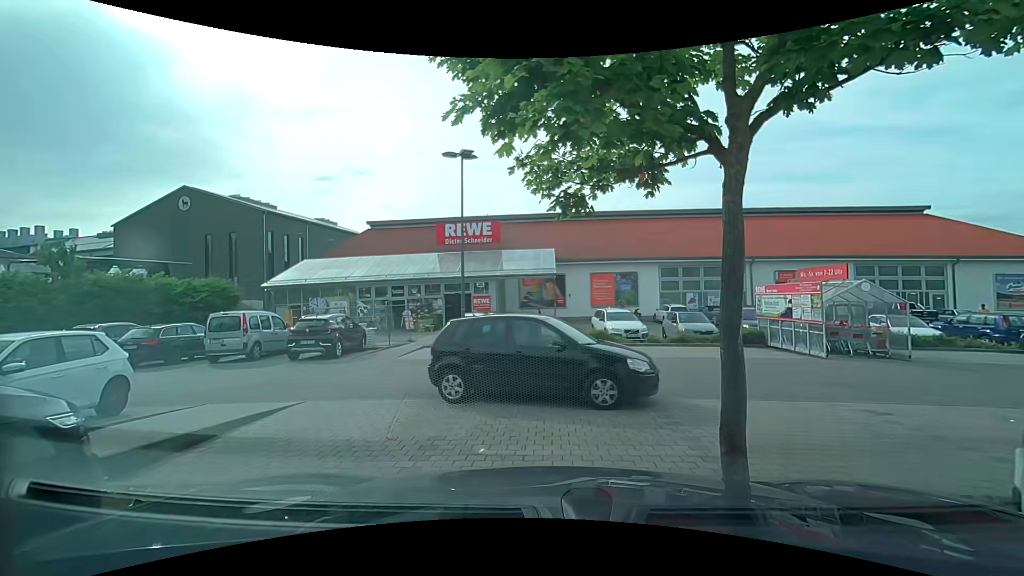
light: Day
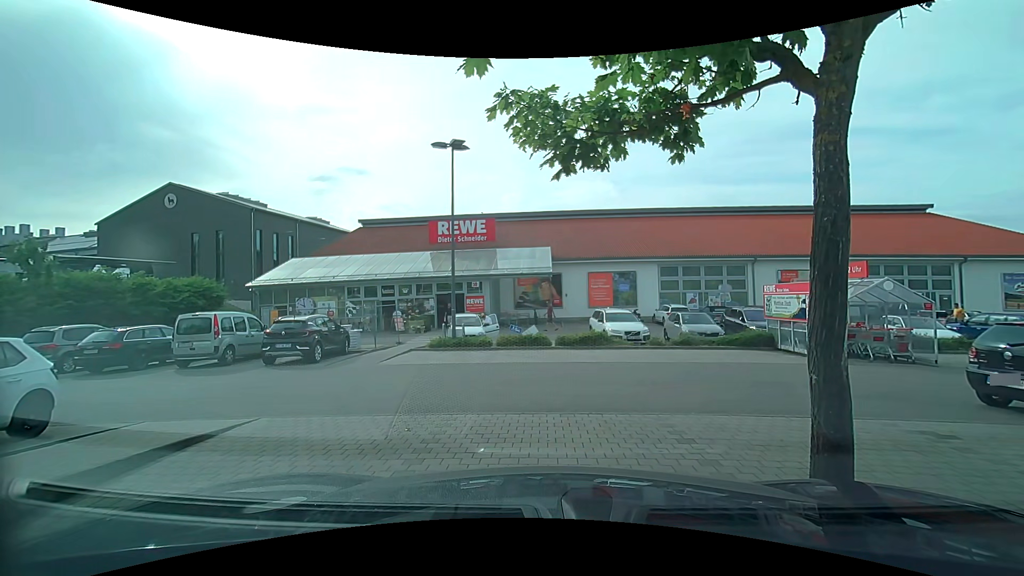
(0.0, +1.3) m; 0°
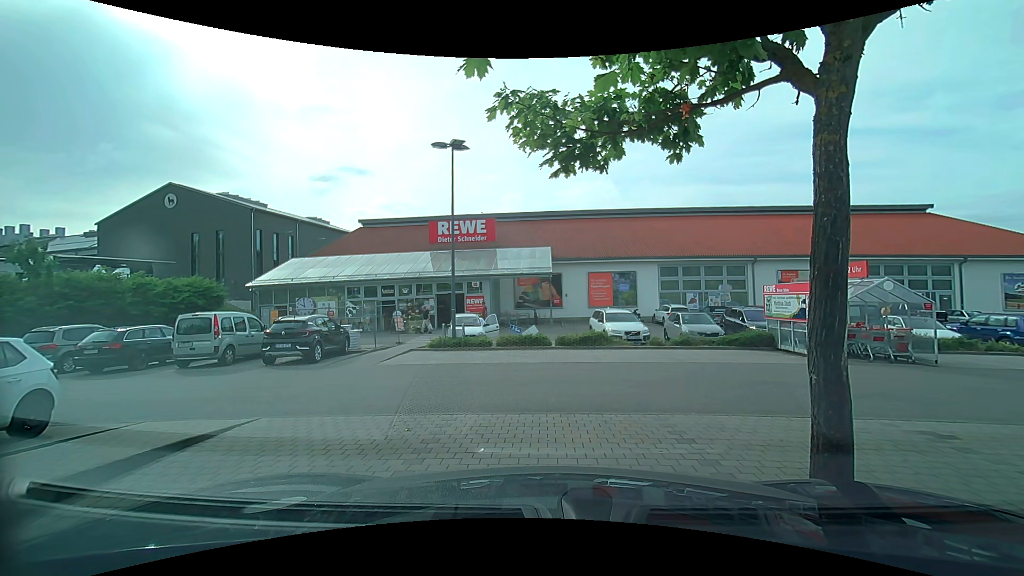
(0.0, 0.0) m; 0°
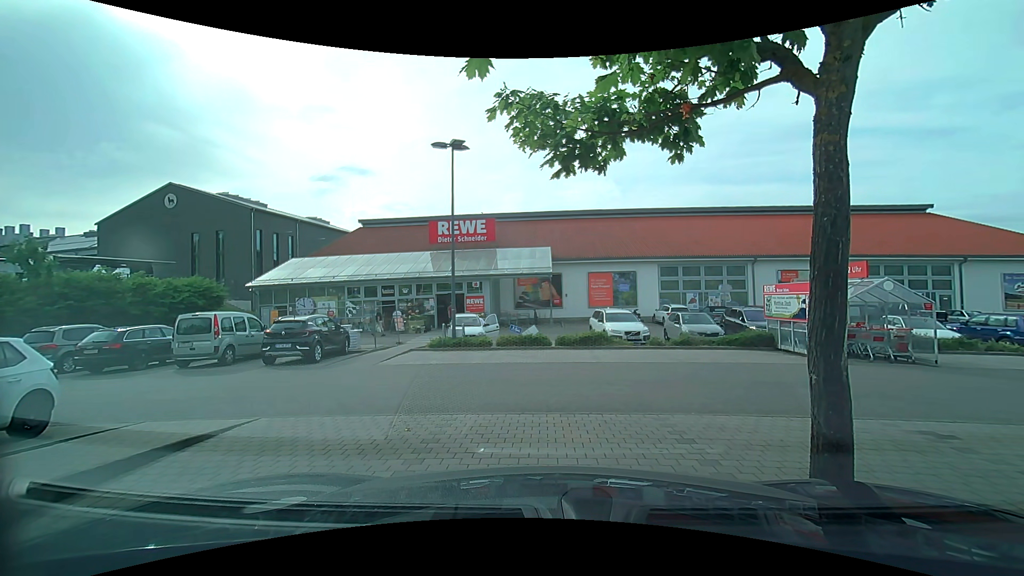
(0.0, 0.0) m; 0°
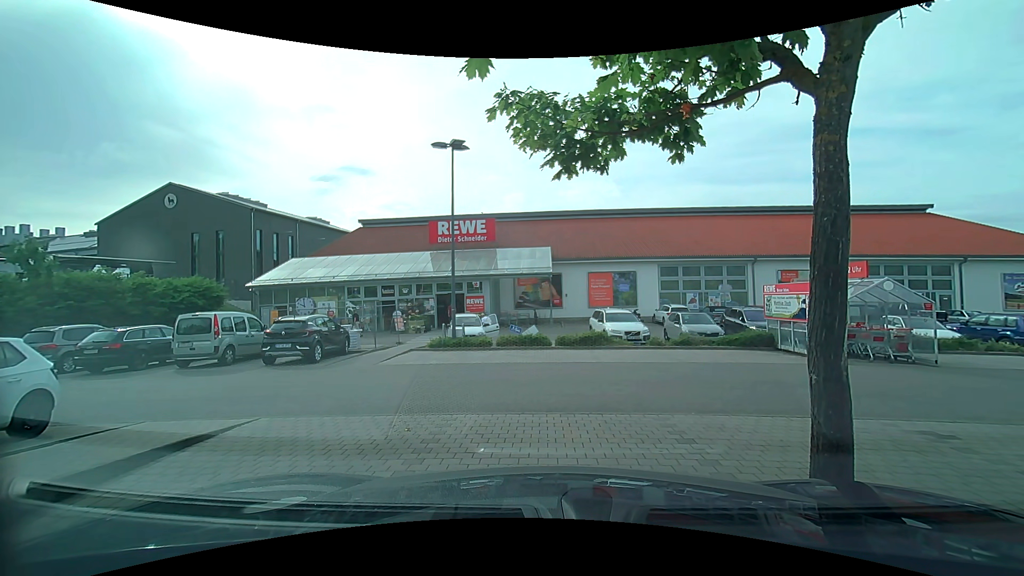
(0.0, 0.0) m; 0°
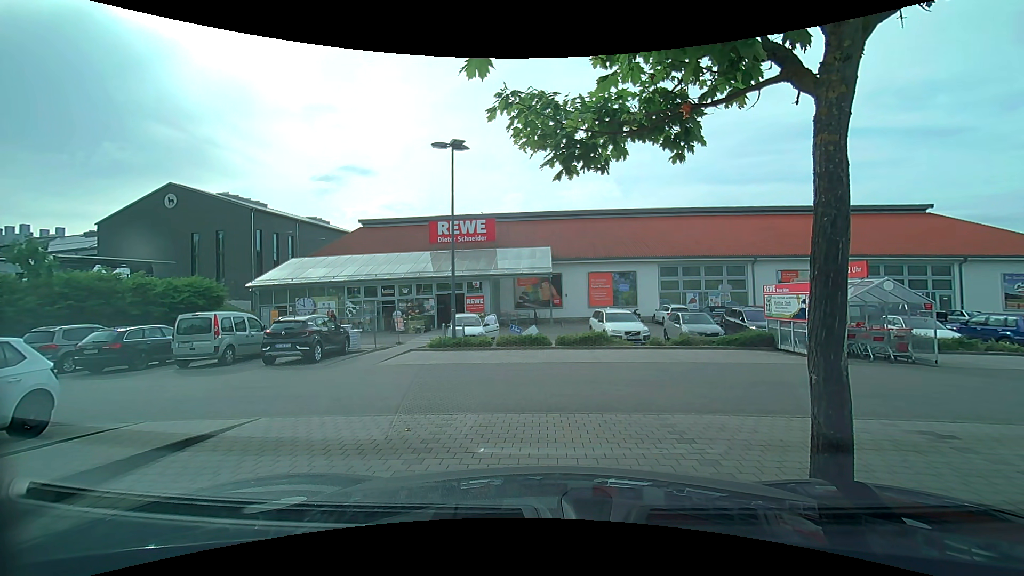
(0.0, 0.0) m; 0°
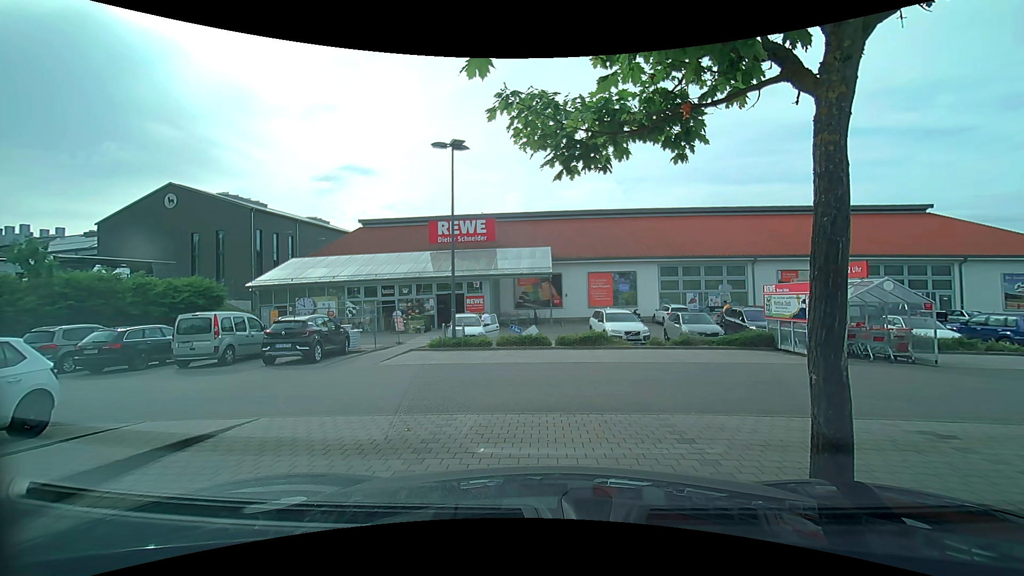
(0.0, 0.0) m; 0°
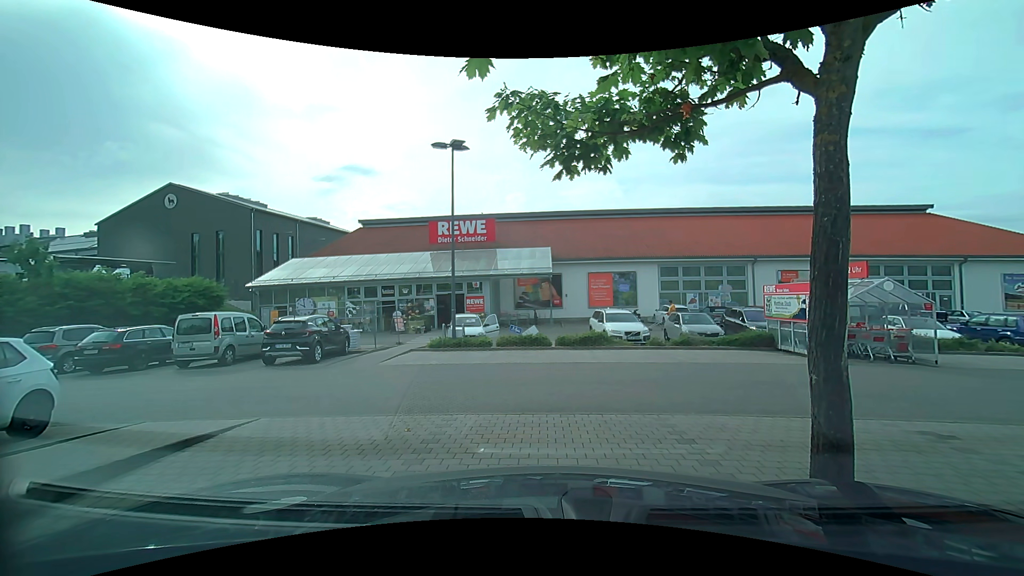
(0.0, 0.0) m; 0°
